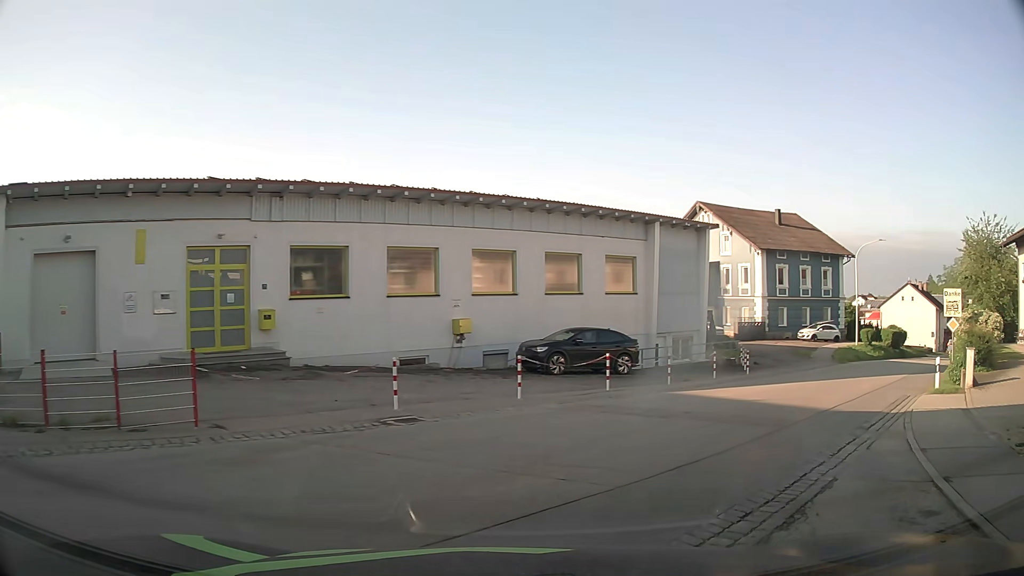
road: tertiary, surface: asphalt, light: Day
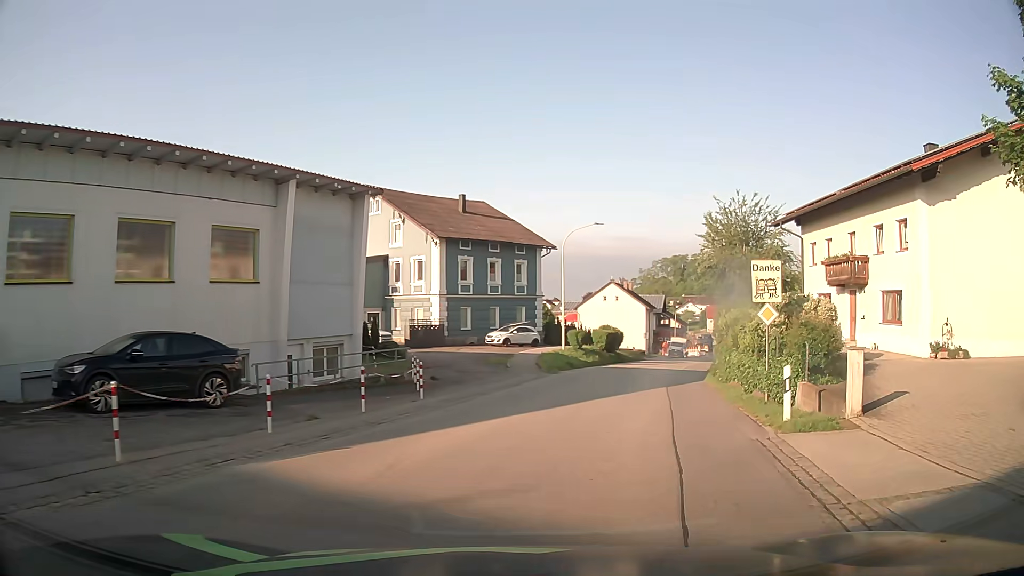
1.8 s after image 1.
(+3.0, +9.7) m; +28°
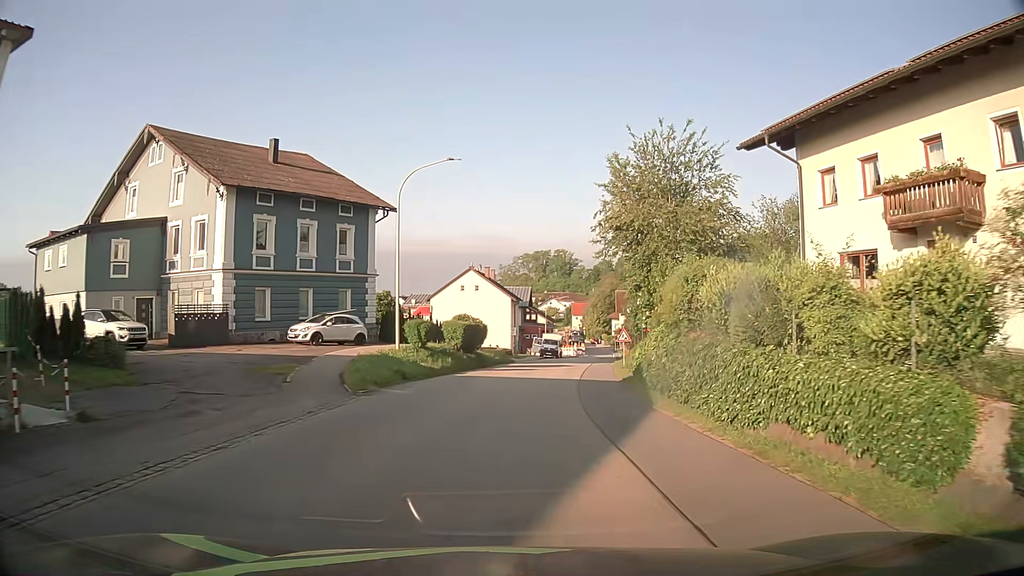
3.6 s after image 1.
(+2.2, +14.8) m; +14°
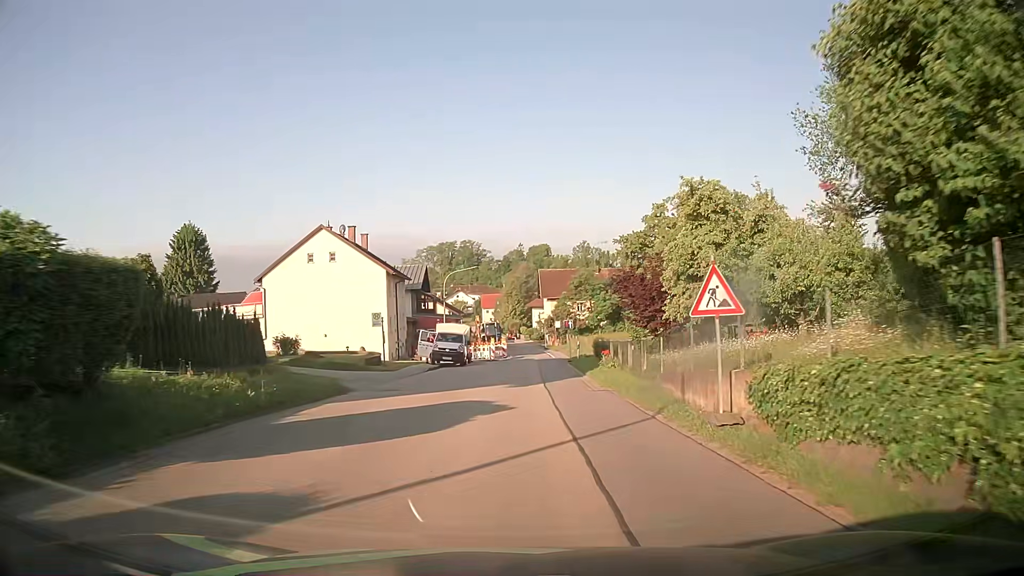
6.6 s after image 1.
(+2.2, +30.3) m; +7°
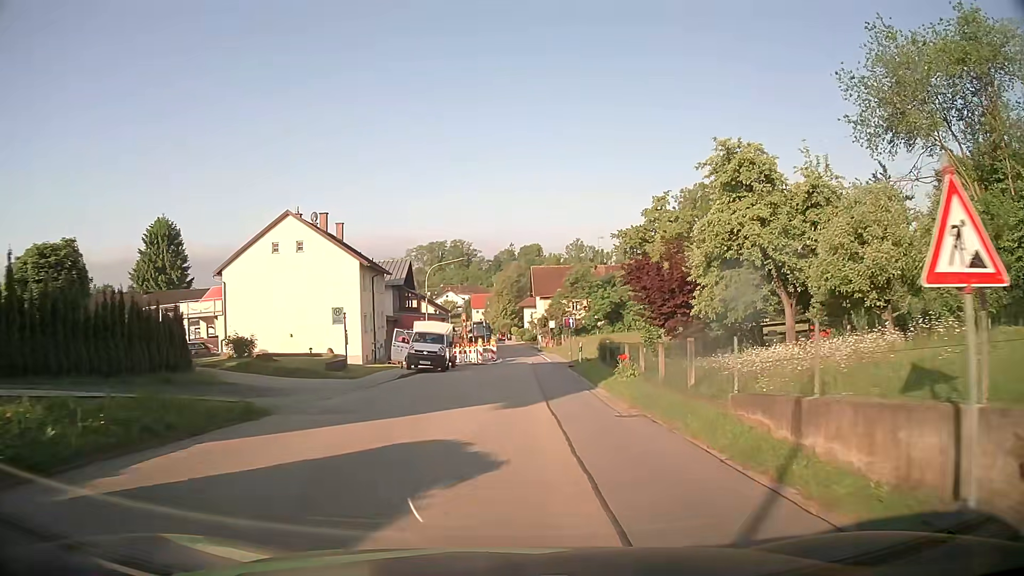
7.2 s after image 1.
(+0.1, +6.0) m; +1°
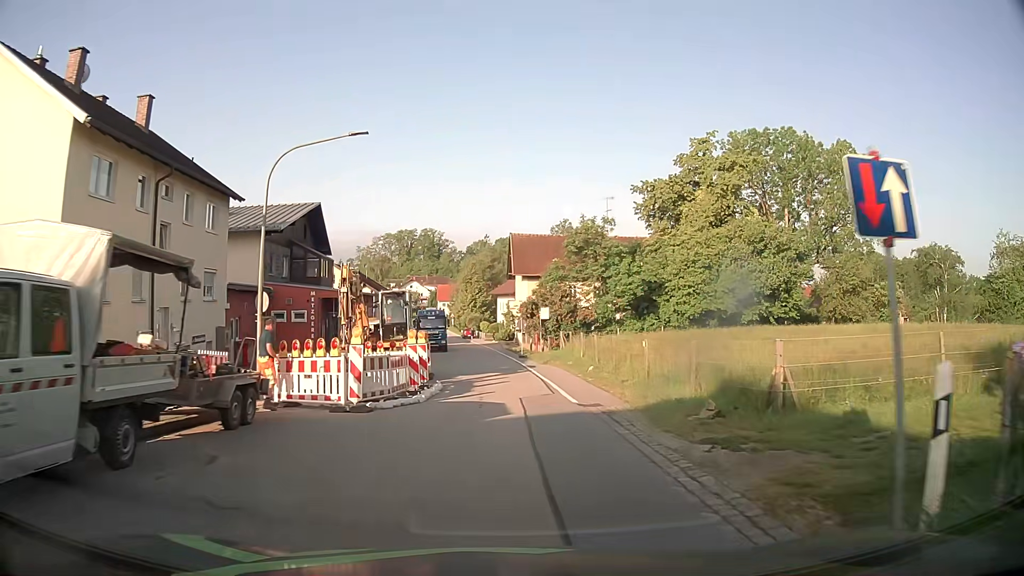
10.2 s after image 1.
(+0.8, +29.3) m; +3°
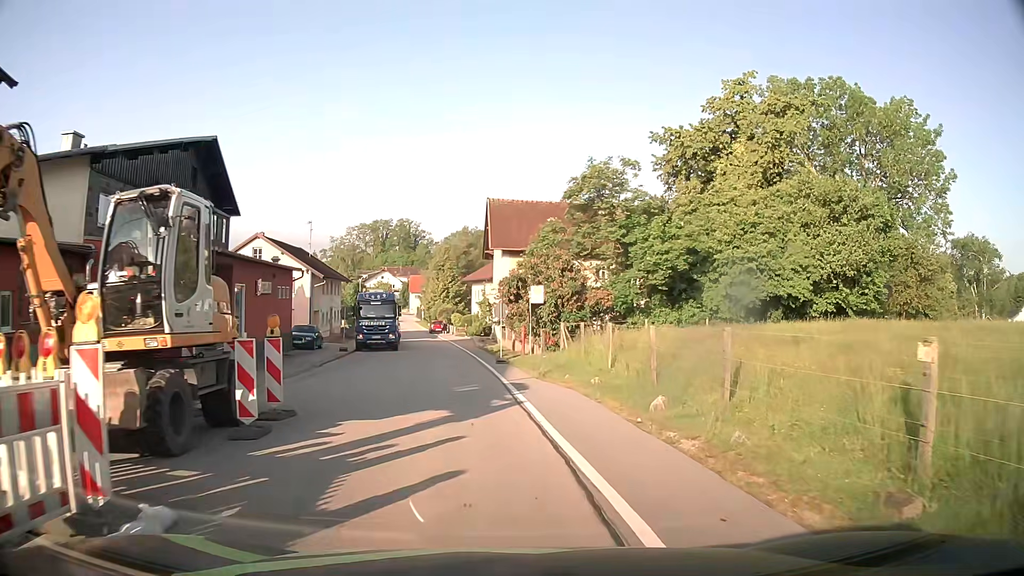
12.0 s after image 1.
(+0.2, +15.1) m; +2°
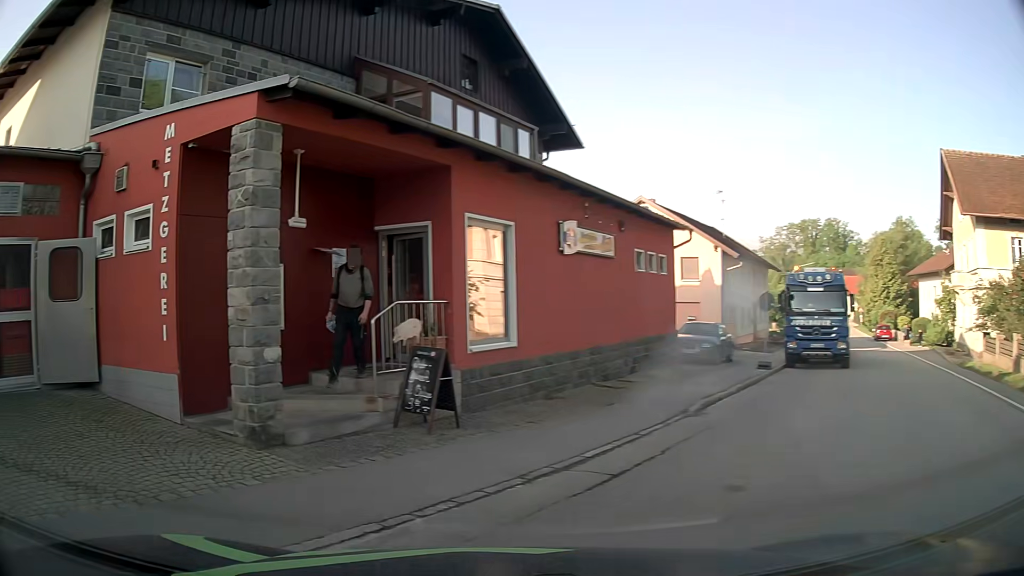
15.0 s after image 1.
(-2.0, +15.0) m; -36°
